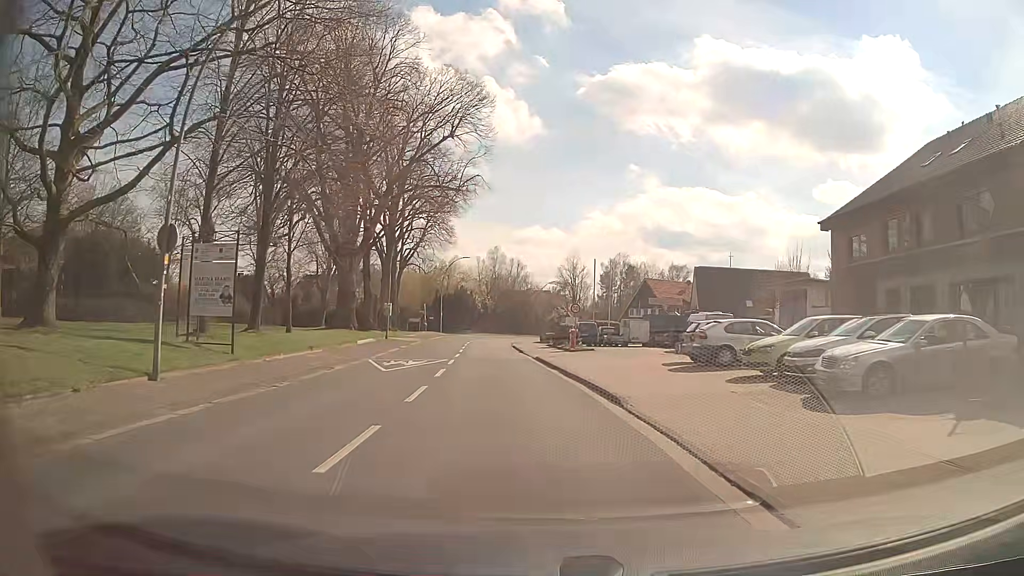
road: secondary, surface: asphalt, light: Day
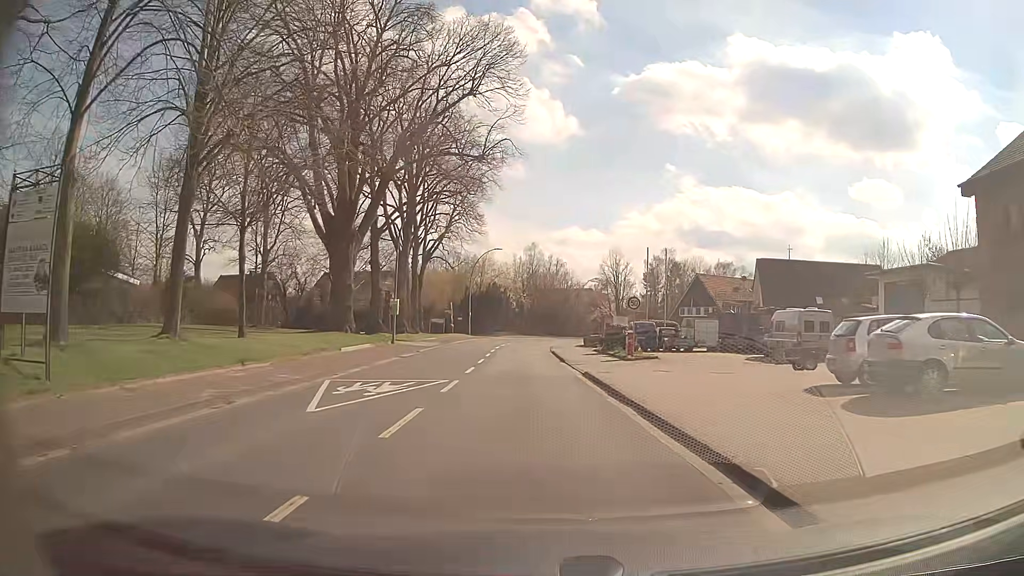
(-0.3, +9.7) m; -4°
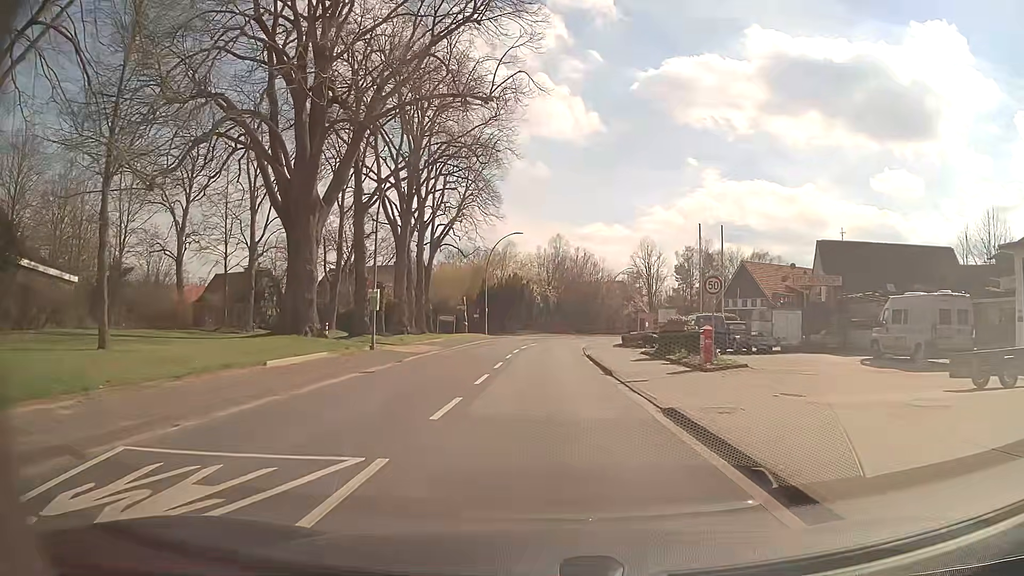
(-0.2, +10.1) m; -2°
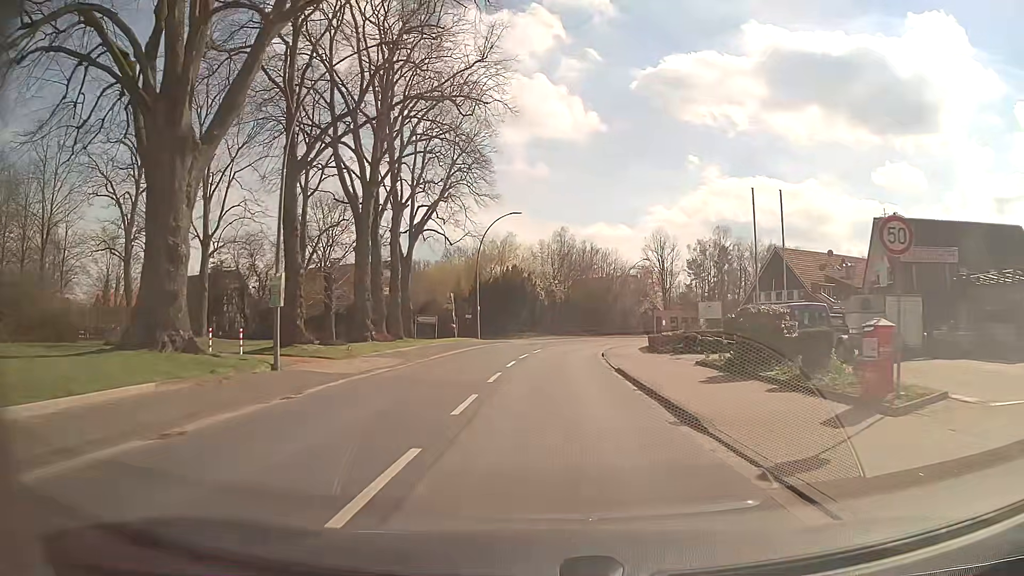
(-0.1, +11.1) m; 0°
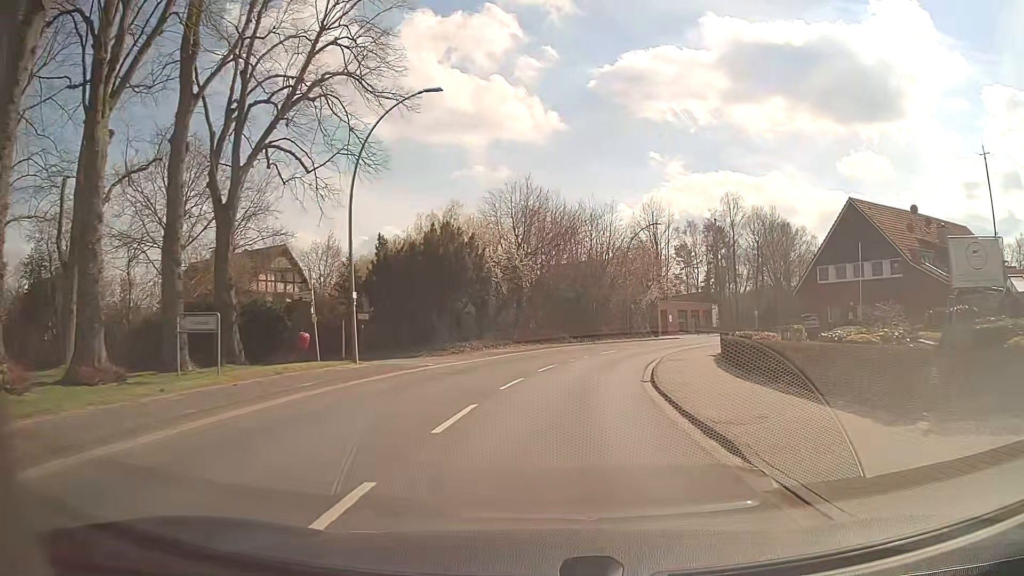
(+0.3, +25.8) m; +3°
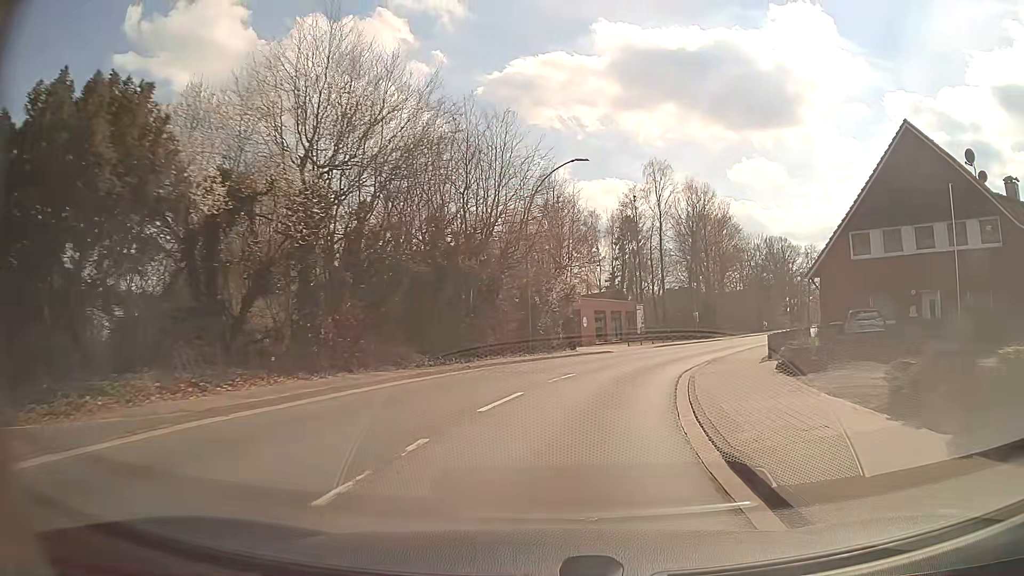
(+1.5, +21.4) m; +9°
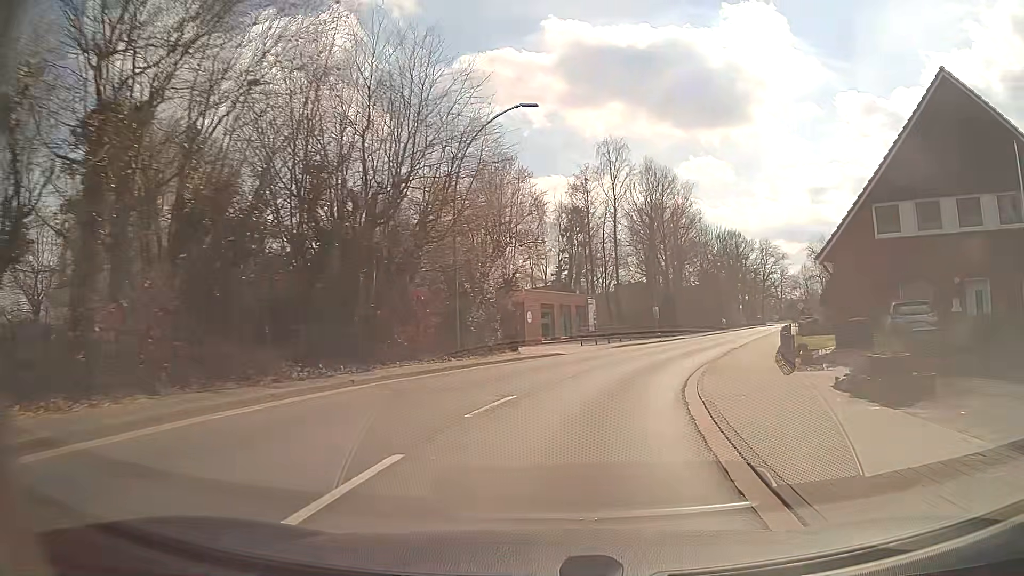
(+0.4, +7.3) m; +5°
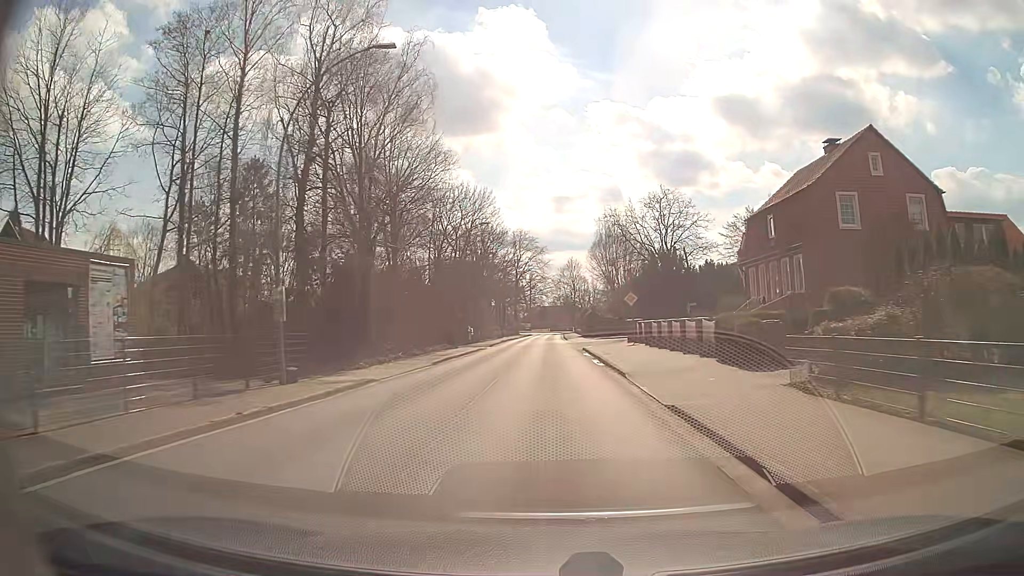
(+8.3, +35.7) m; +22°
